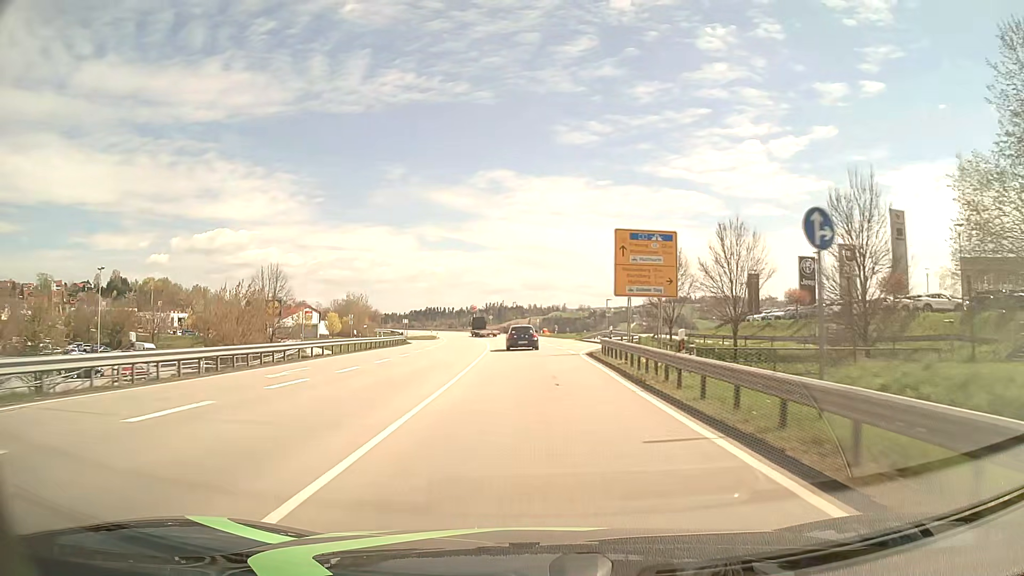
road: primary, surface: asphalt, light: Day
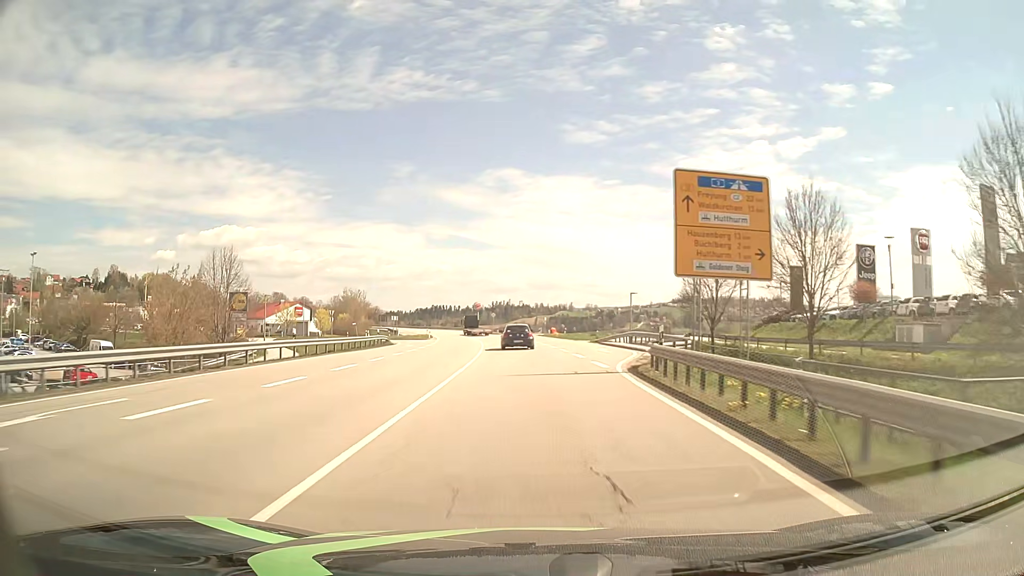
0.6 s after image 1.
(0.0, +12.1) m; 0°
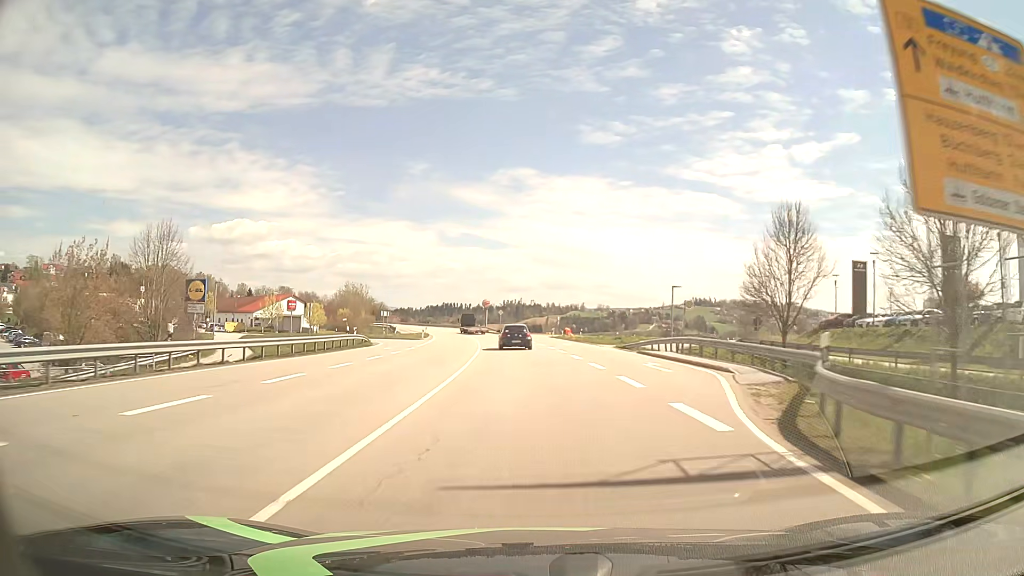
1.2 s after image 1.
(-0.1, +12.1) m; -1°
